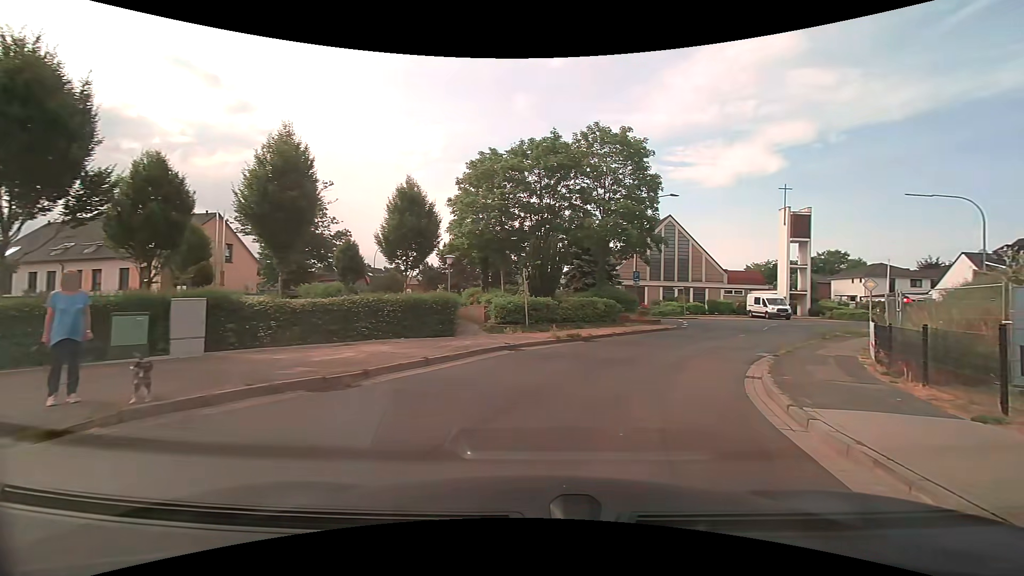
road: residential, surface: asphalt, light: Day
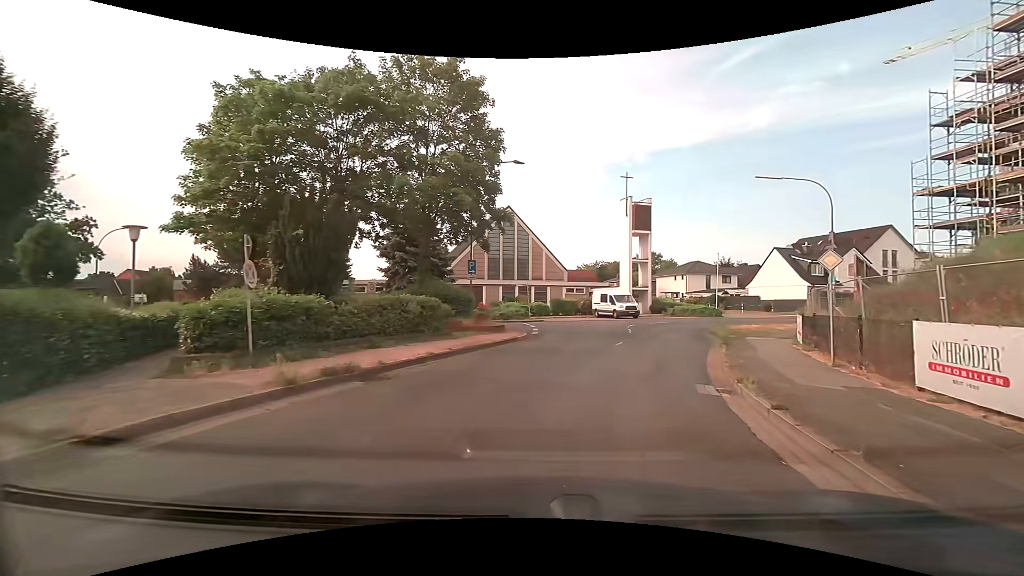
(+1.4, +10.4) m; +17°
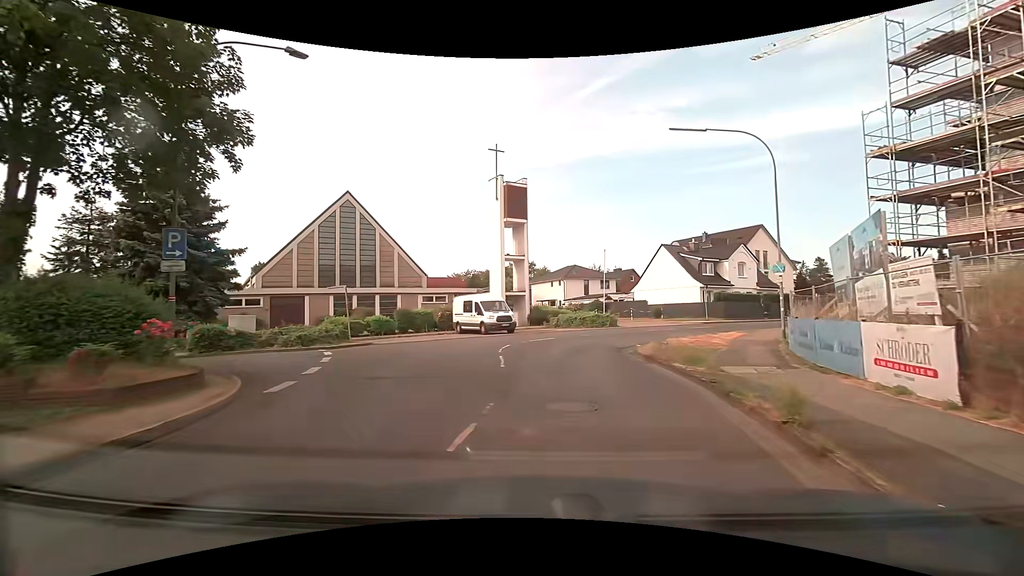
(+2.0, +12.9) m; +14°
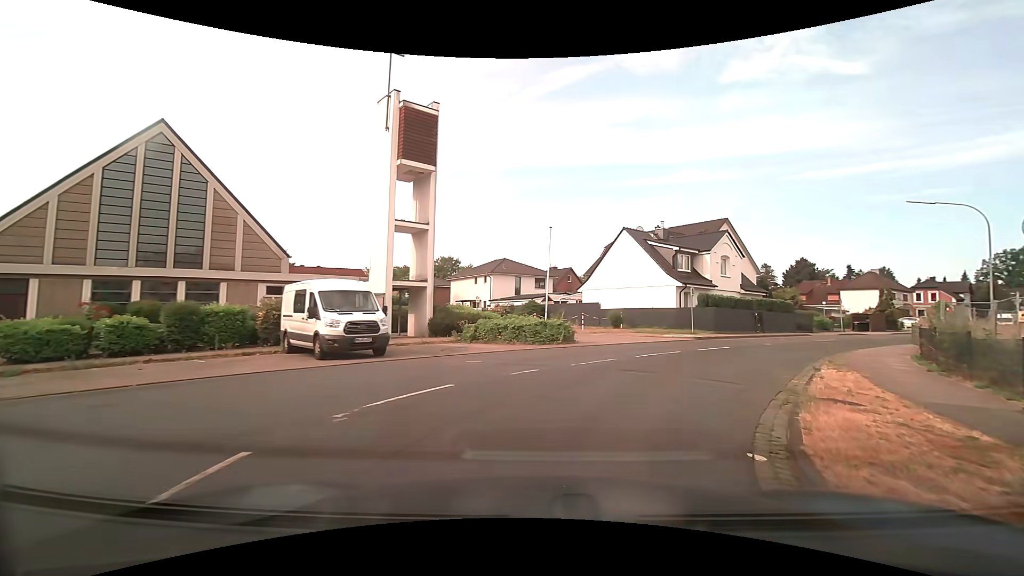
(+0.8, +14.8) m; +8°
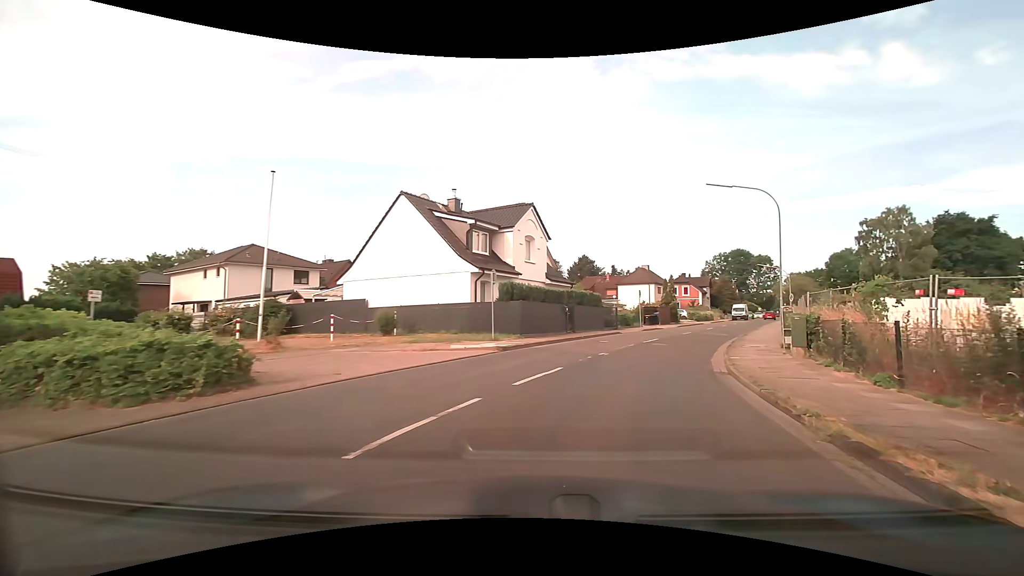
(+2.3, +11.0) m; +23°
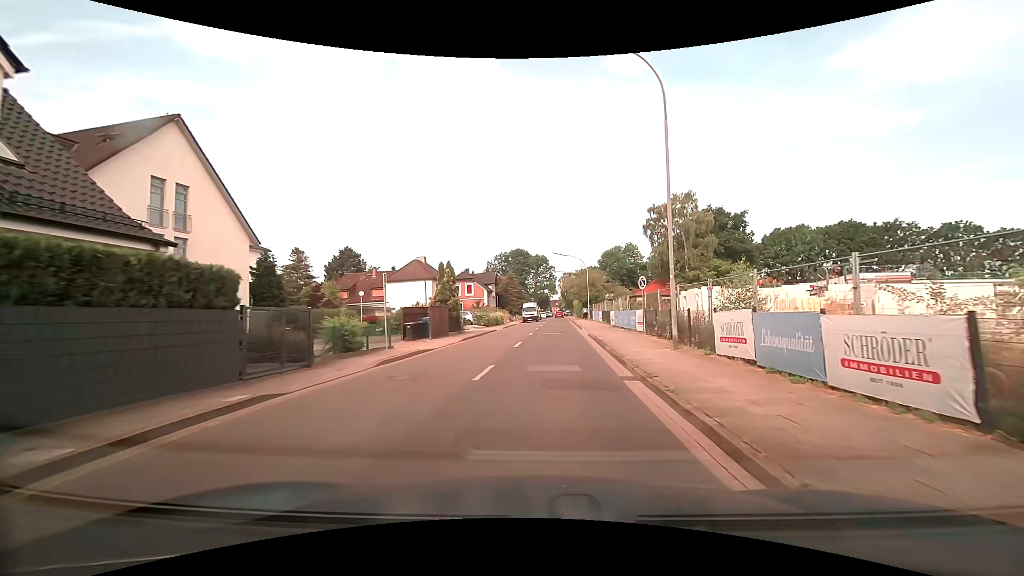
(+5.2, +20.8) m; +23°
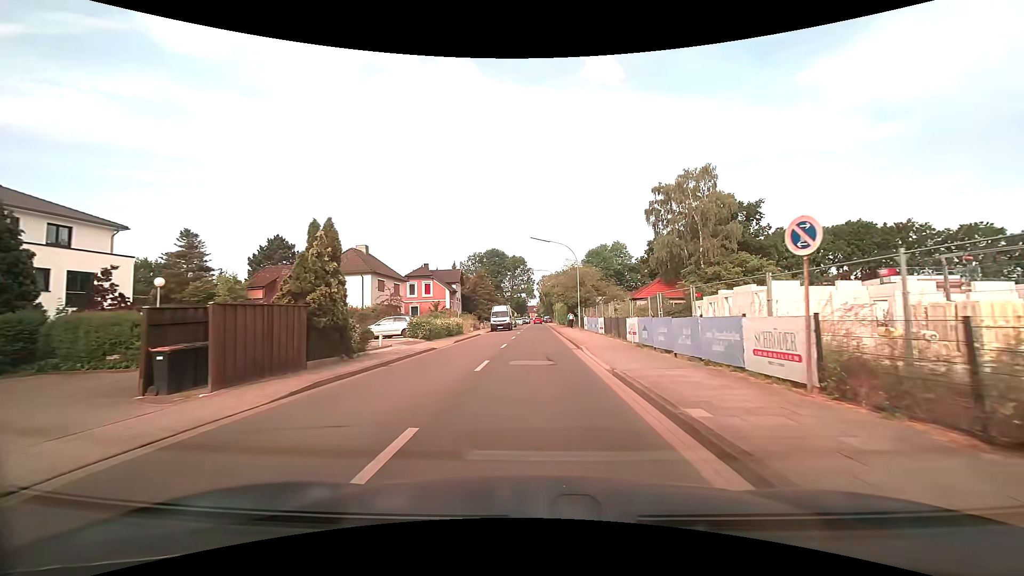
(+0.8, +15.7) m; +4°
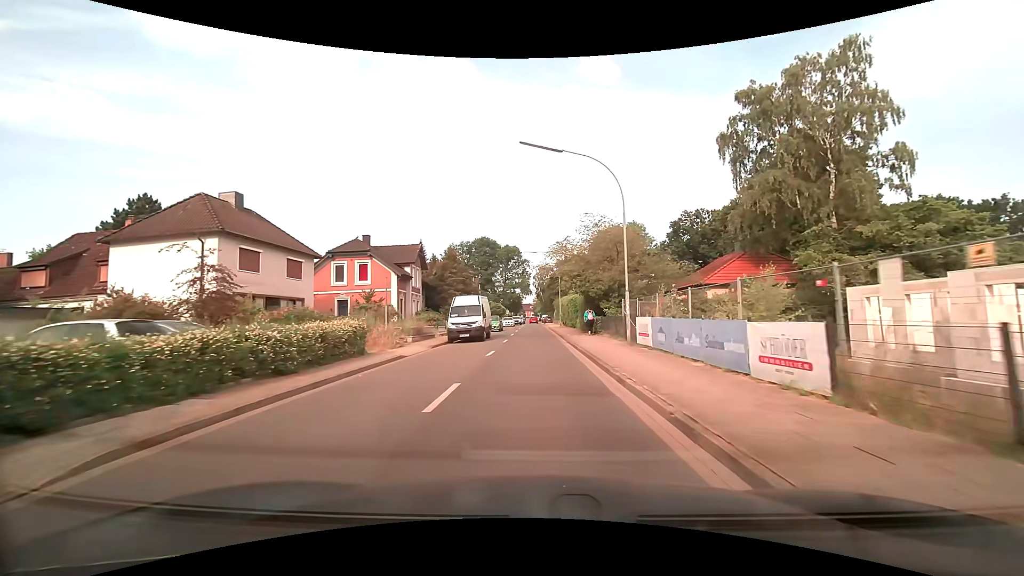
(+0.2, +23.5) m; +1°
(0, +10) (0, +20) (0, +30) (0, +40) (0, +50) (0, +60) (0, +70) (0, +80) (0, +90) (0, +100) m
